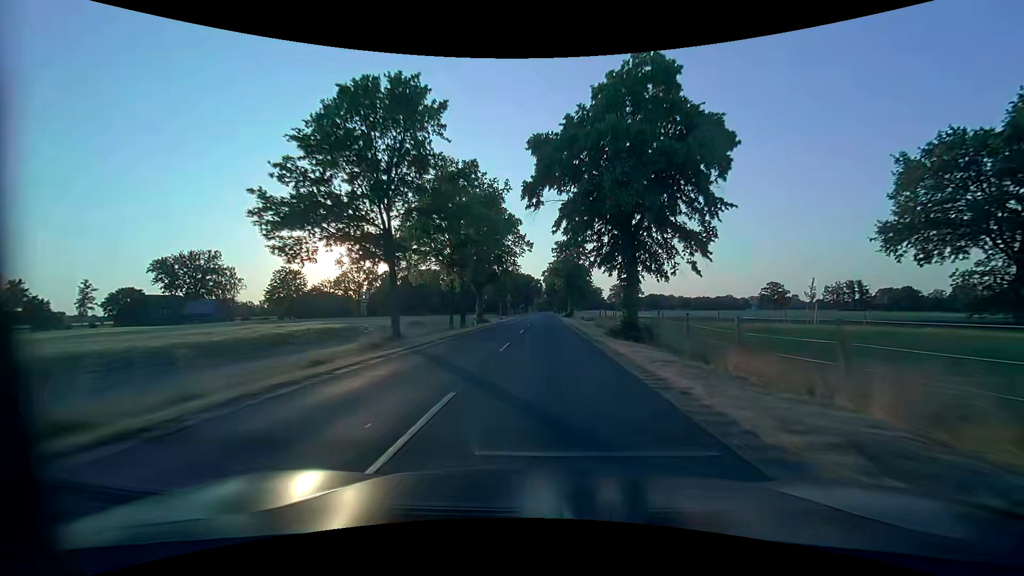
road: secondary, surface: asphalt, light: Day
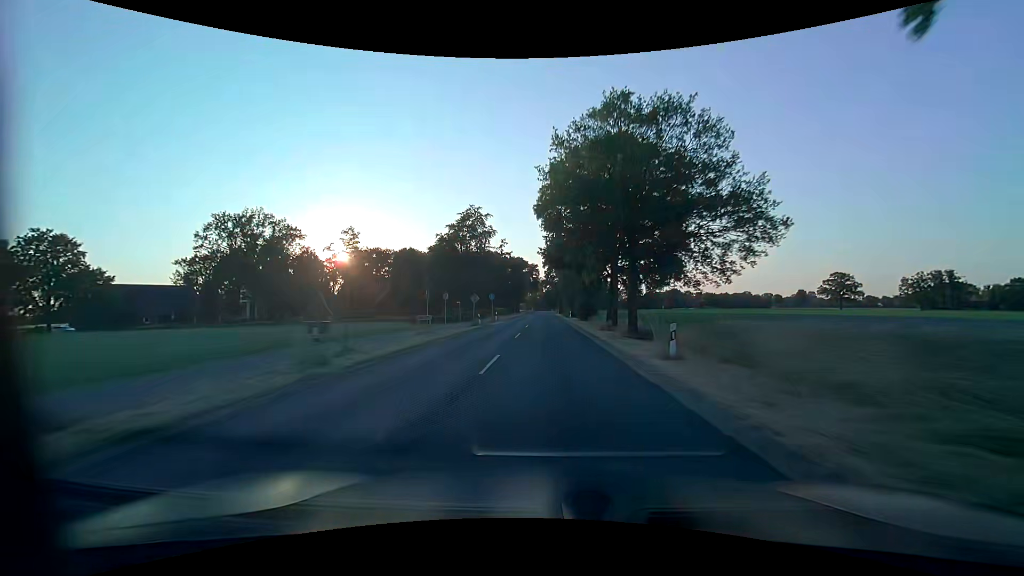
(+0.1, +78.2) m; 0°
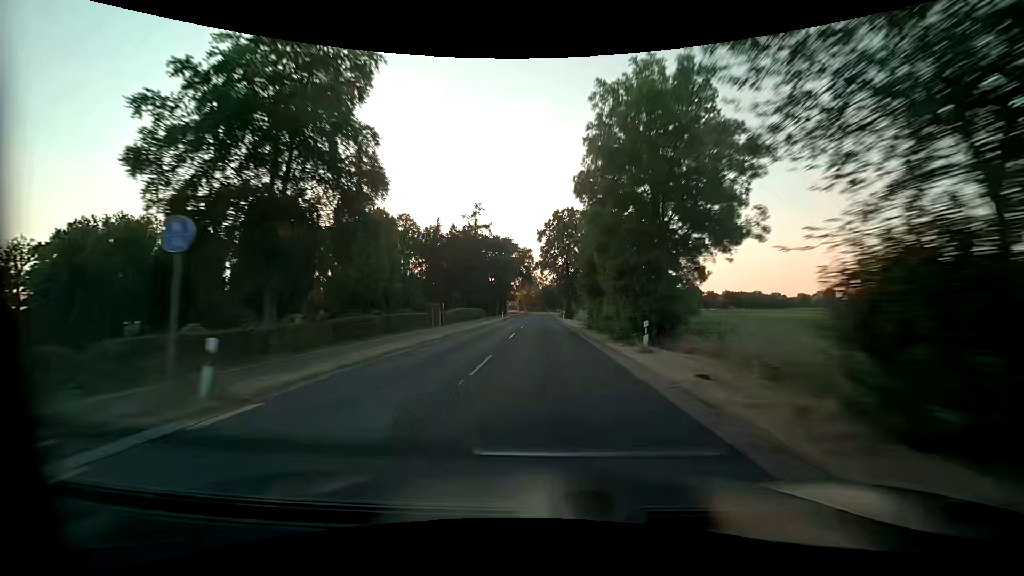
(0.0, +48.2) m; 0°
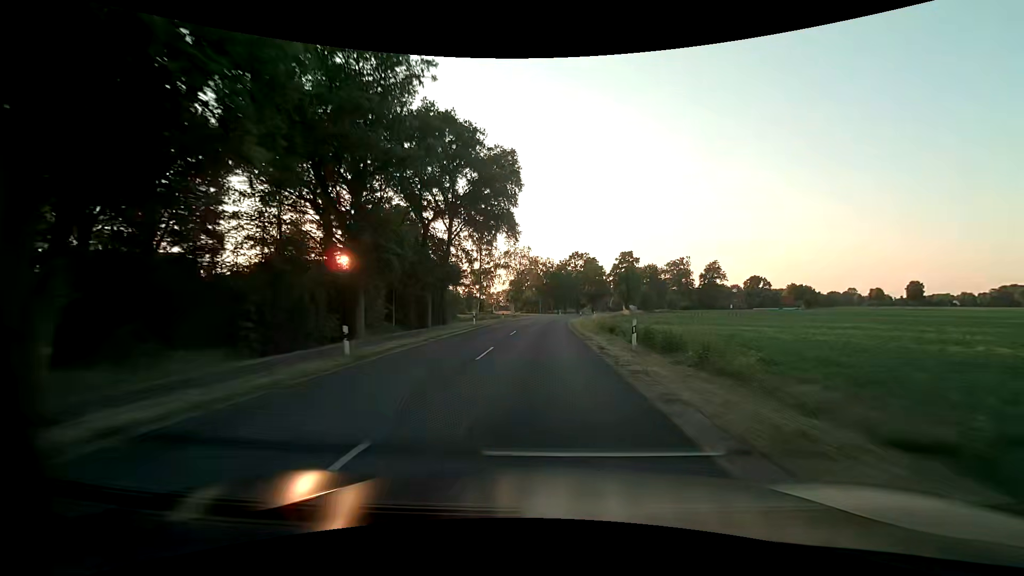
(-0.2, +81.3) m; -1°
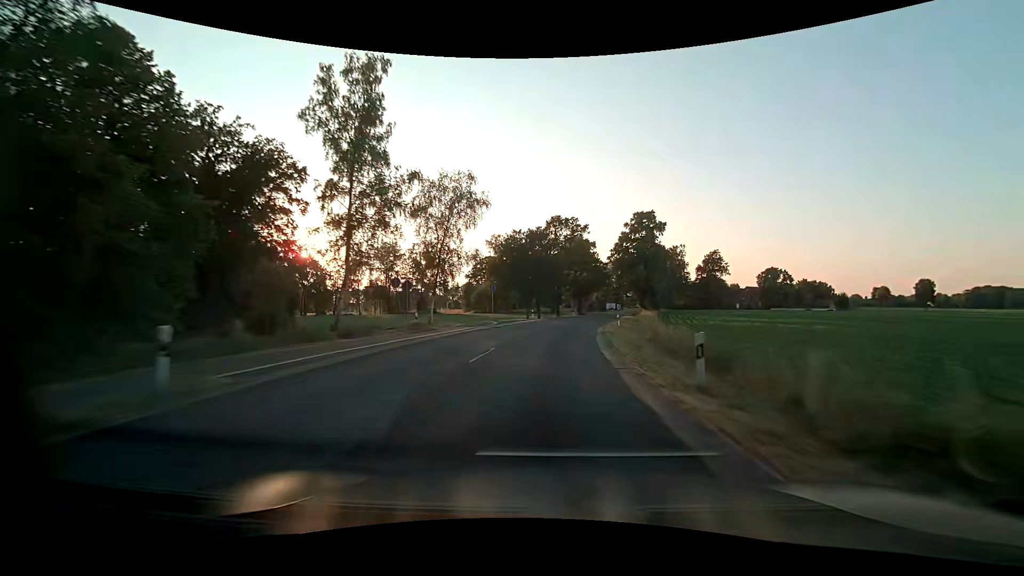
(+0.6, +49.1) m; +3°
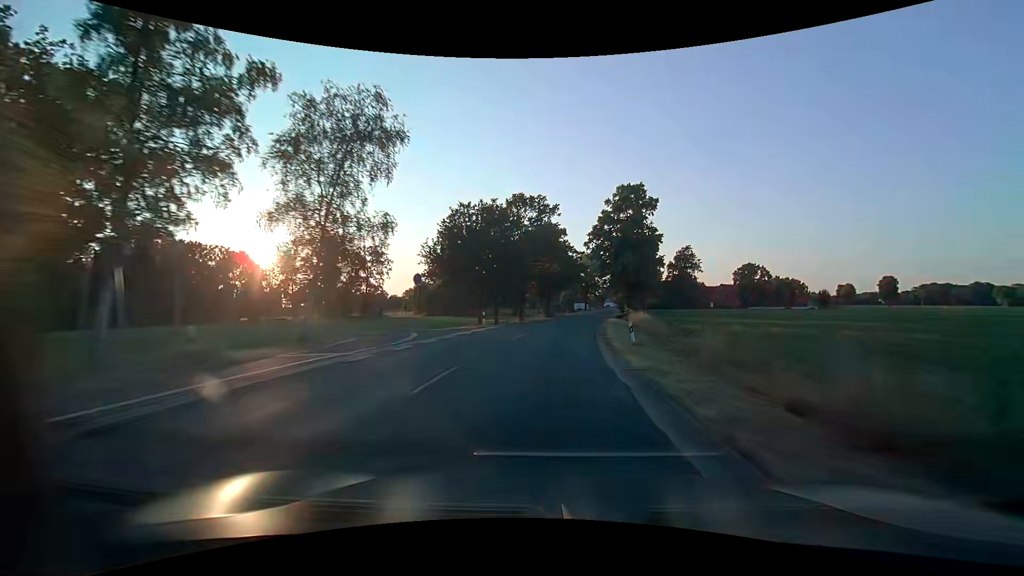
(+0.6, +16.4) m; +4°
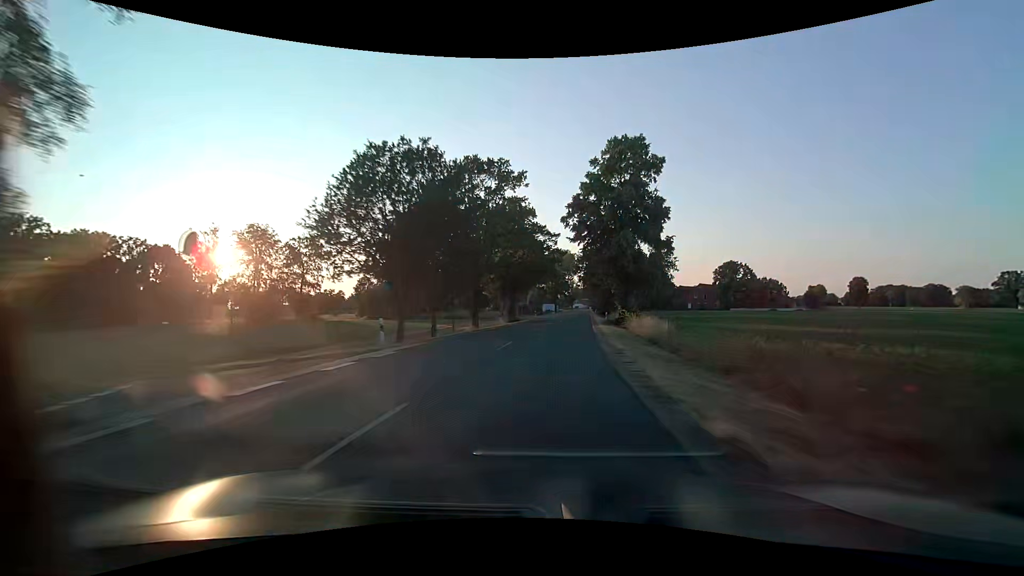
(+0.5, +16.3) m; +4°
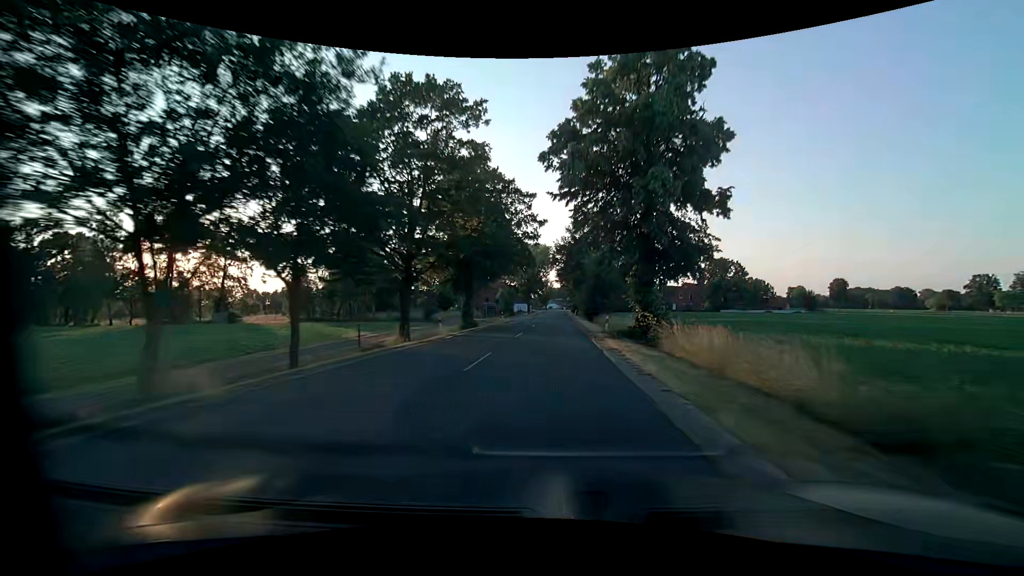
(+0.5, +16.3) m; +3°
(0, +10) (0, +20) (+1, +30) (+1, +40) (+1, +50) (+2, +60) (+2, +70) (+3, +80) (+3, +90) (+3, +100) m
